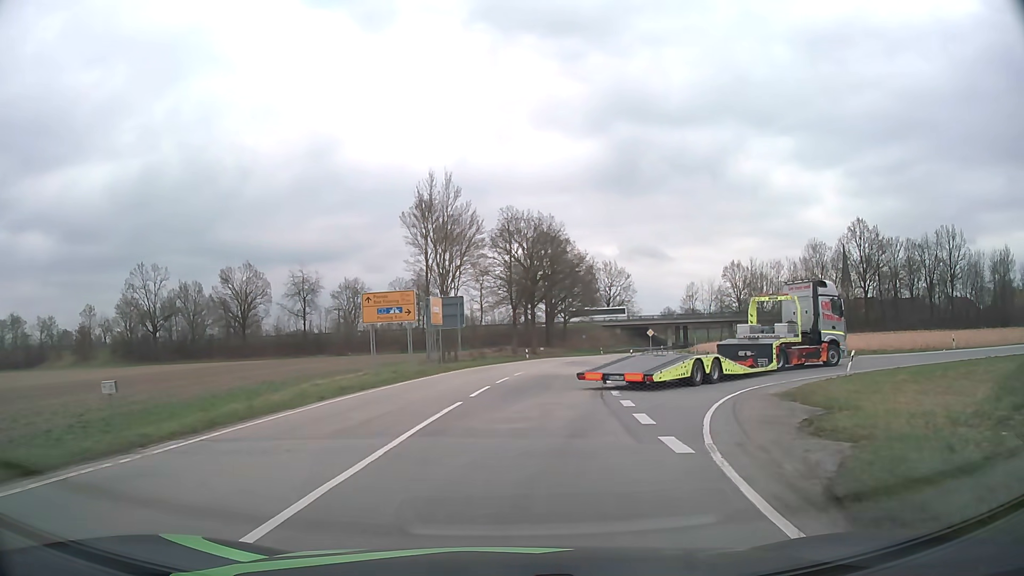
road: tertiary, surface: asphalt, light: Day
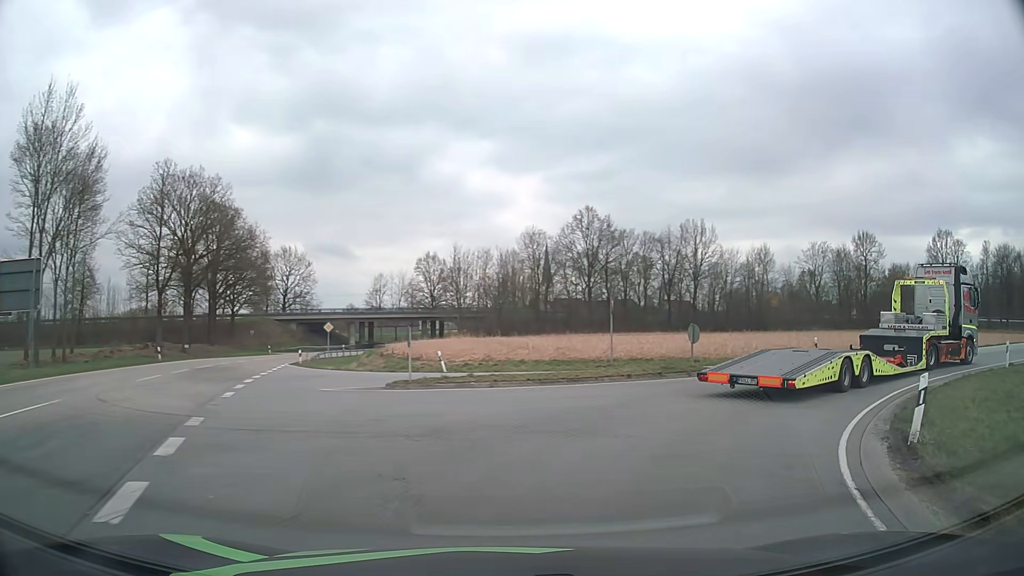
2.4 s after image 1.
(+3.4, +17.9) m; +27°
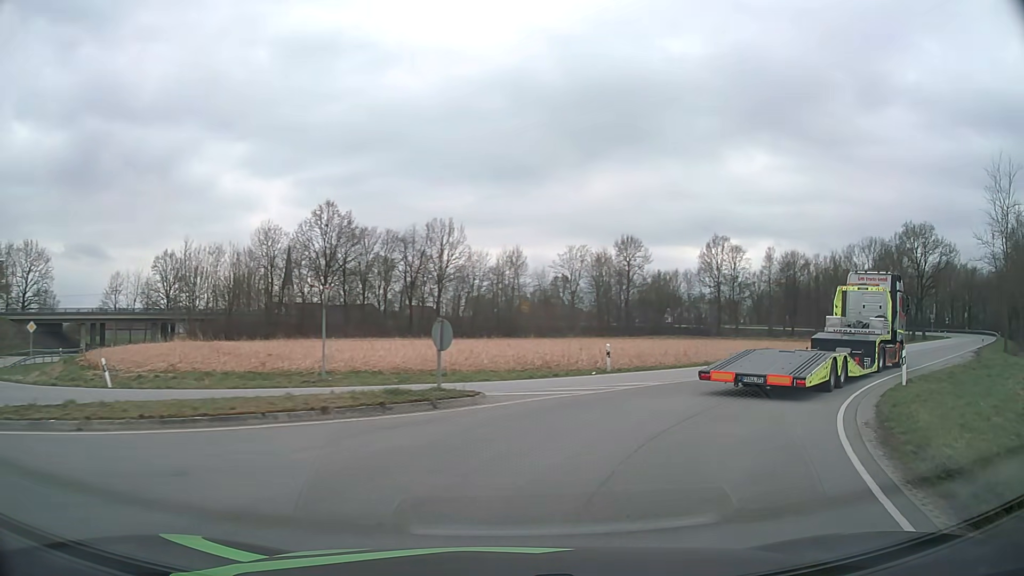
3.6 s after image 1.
(+1.5, +8.3) m; +21°
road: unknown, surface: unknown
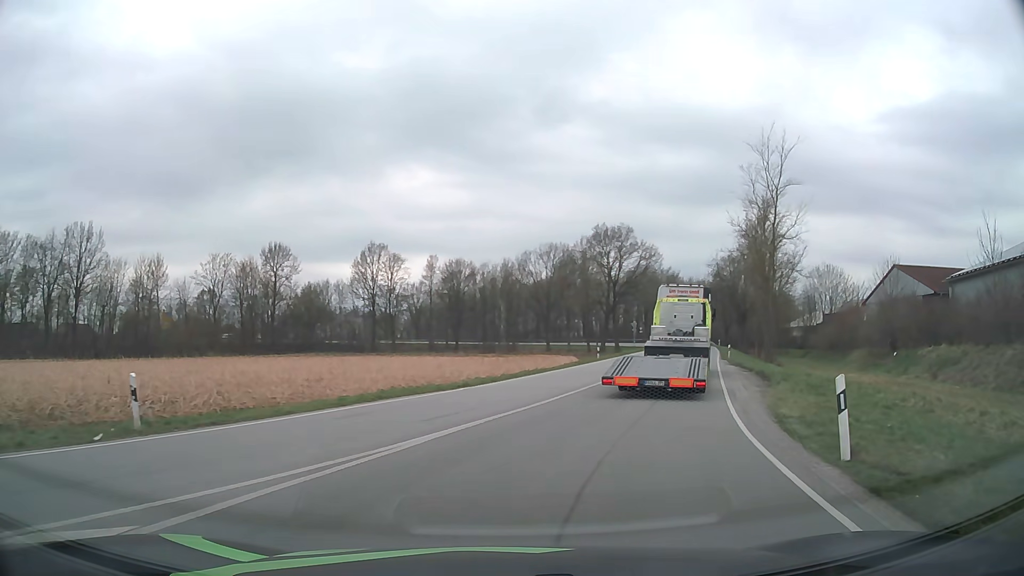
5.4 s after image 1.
(+3.6, +12.7) m; +29°
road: primary_link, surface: asphalt
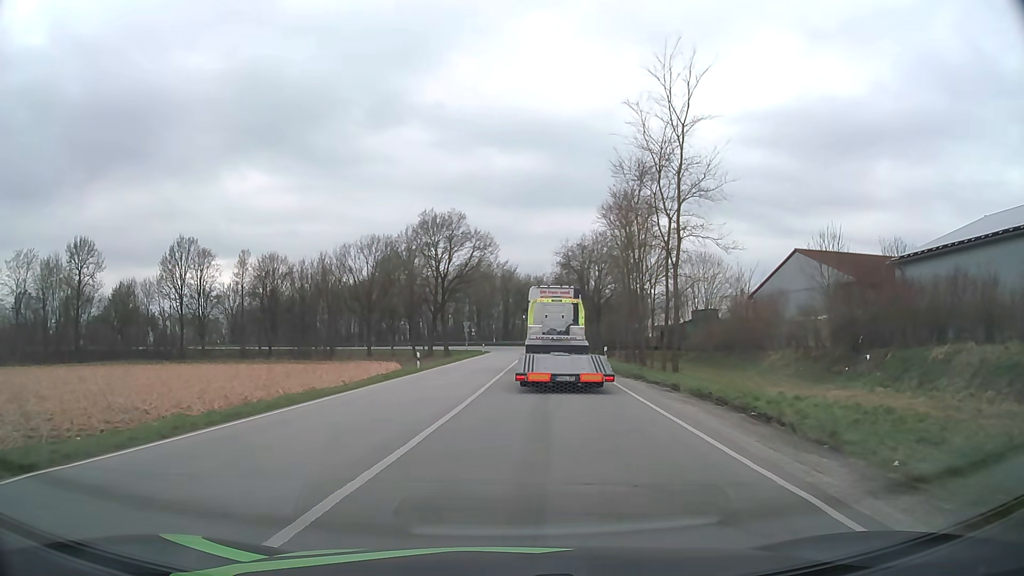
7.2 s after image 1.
(+2.2, +14.6) m; +14°
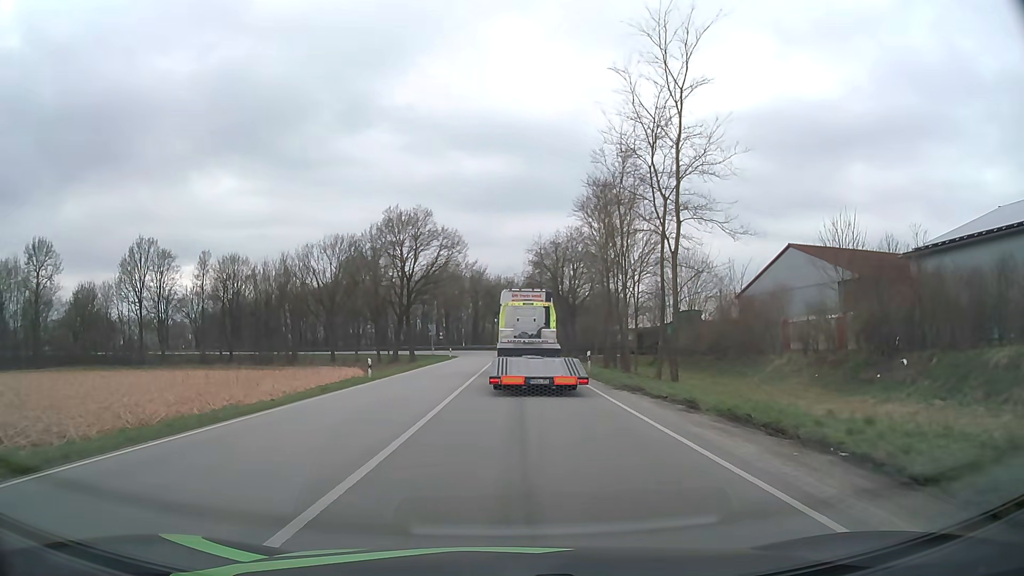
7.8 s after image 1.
(+0.2, +5.2) m; +3°
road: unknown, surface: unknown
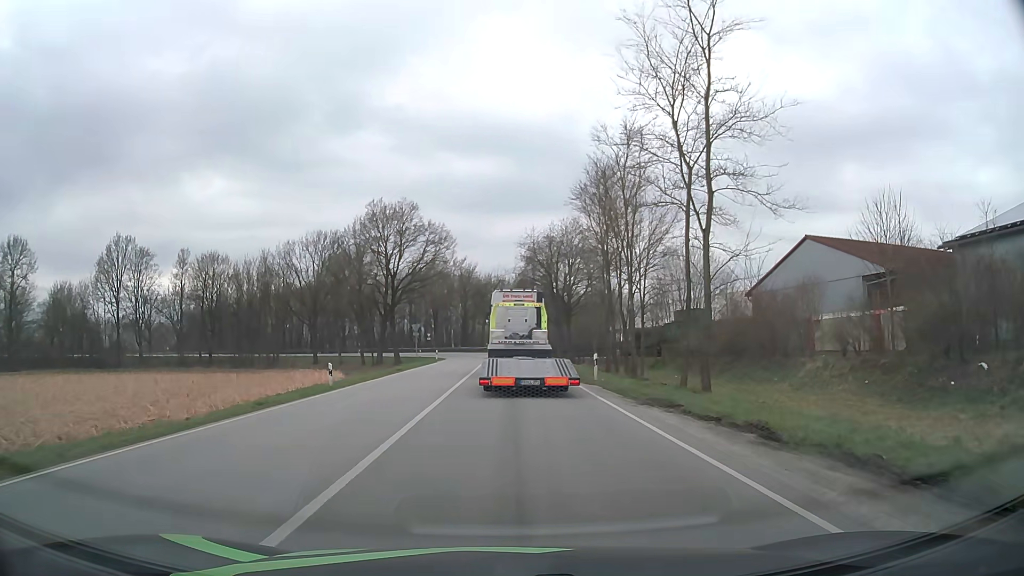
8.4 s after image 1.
(+0.1, +5.4) m; +1°
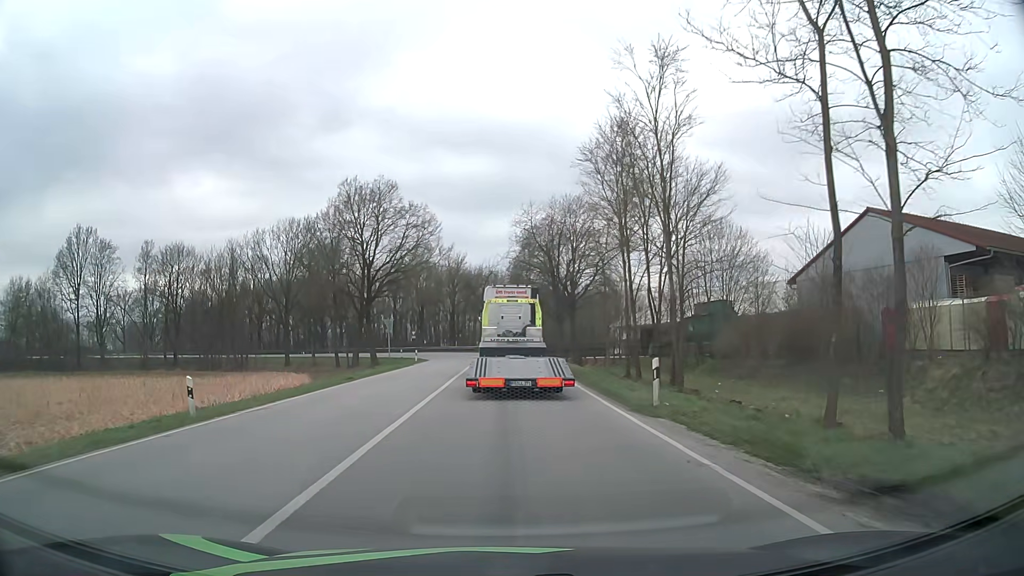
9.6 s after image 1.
(+0.1, +11.2) m; +1°
(0, +10) (0, +20) (0, +30) (0, +40) (0, +50) (-1, +60) (-2, +70) (-5, +80) (-9, +89) (-14, +97) m
